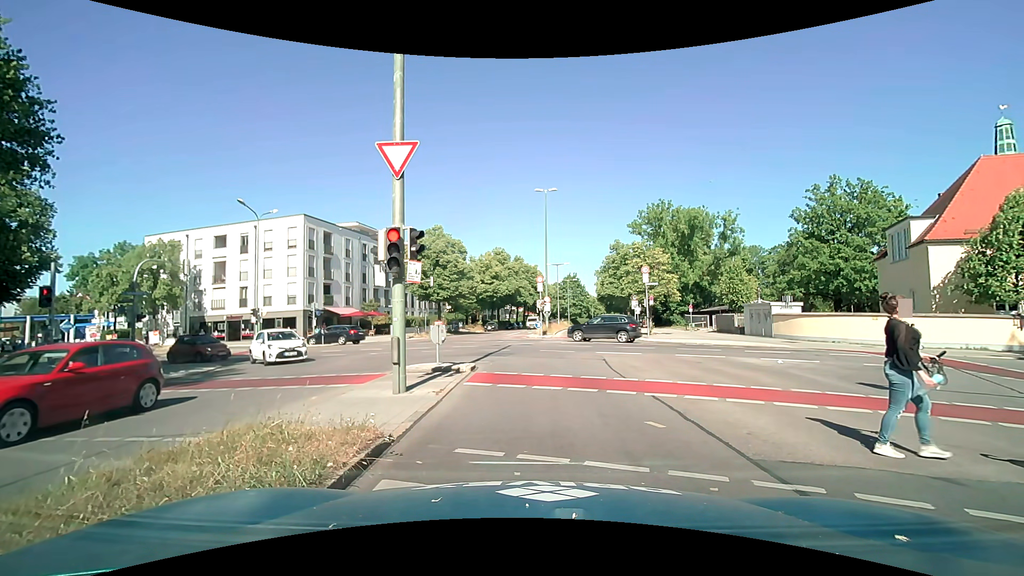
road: secondary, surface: asphalt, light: Day
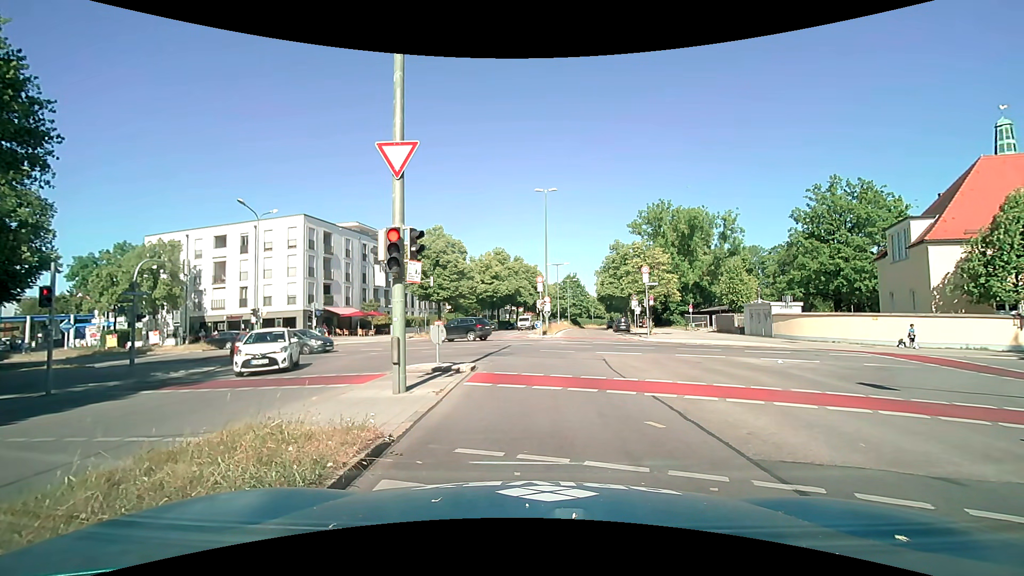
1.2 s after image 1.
(0.0, 0.0) m; 0°
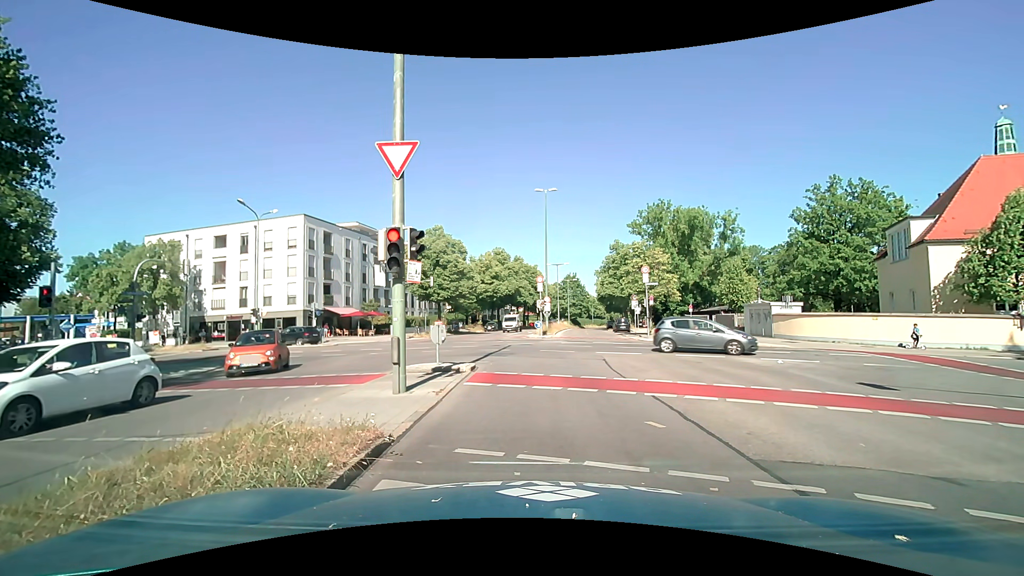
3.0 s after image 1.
(0.0, 0.0) m; 0°
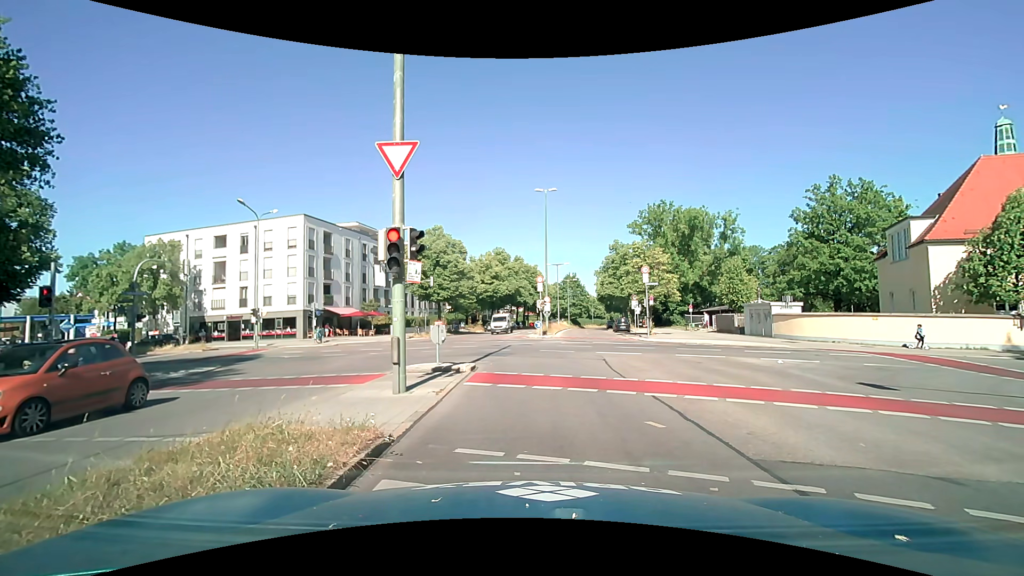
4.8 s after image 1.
(0.0, 0.0) m; 0°
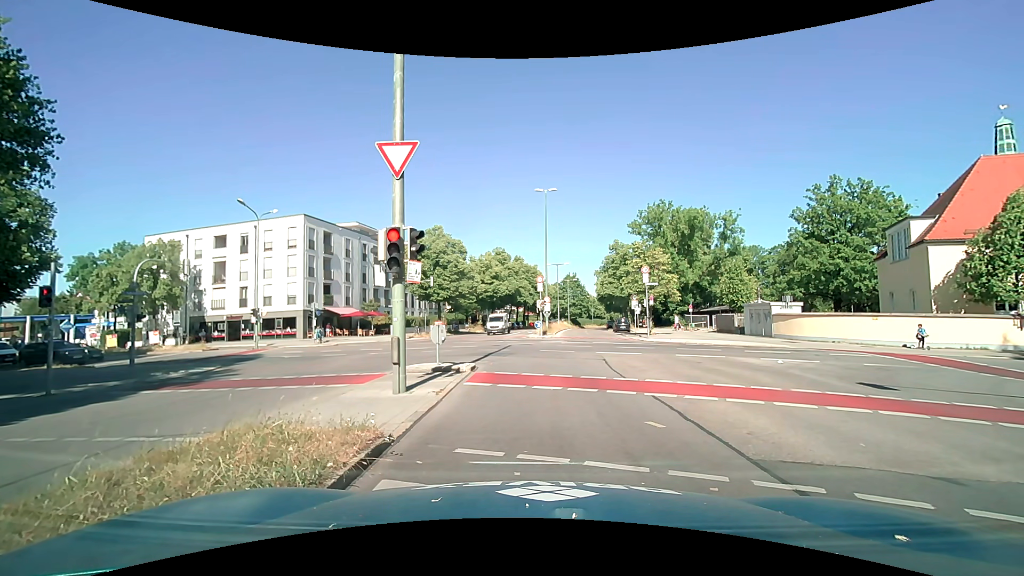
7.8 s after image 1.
(0.0, 0.0) m; 0°
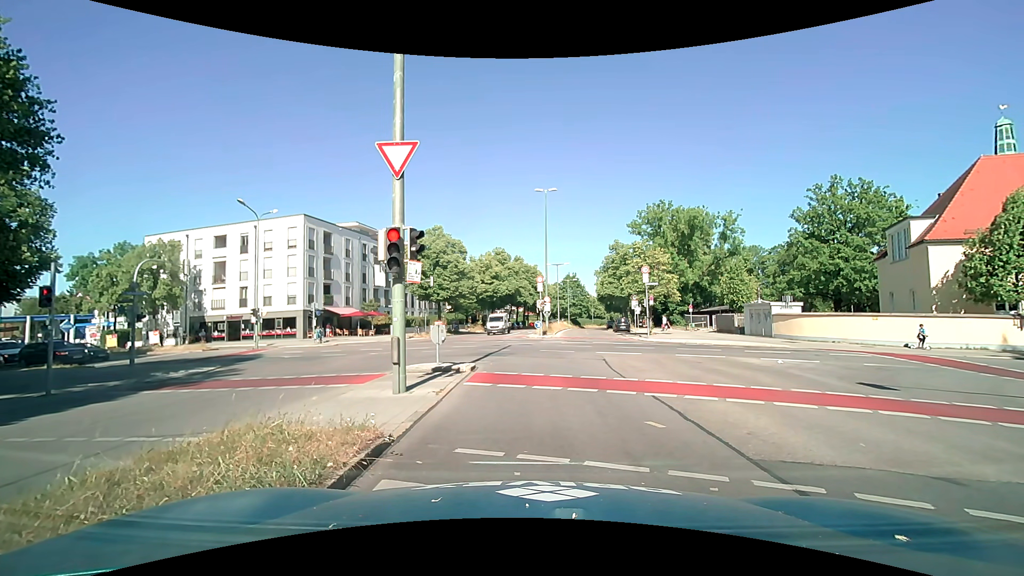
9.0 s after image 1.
(0.0, 0.0) m; 0°
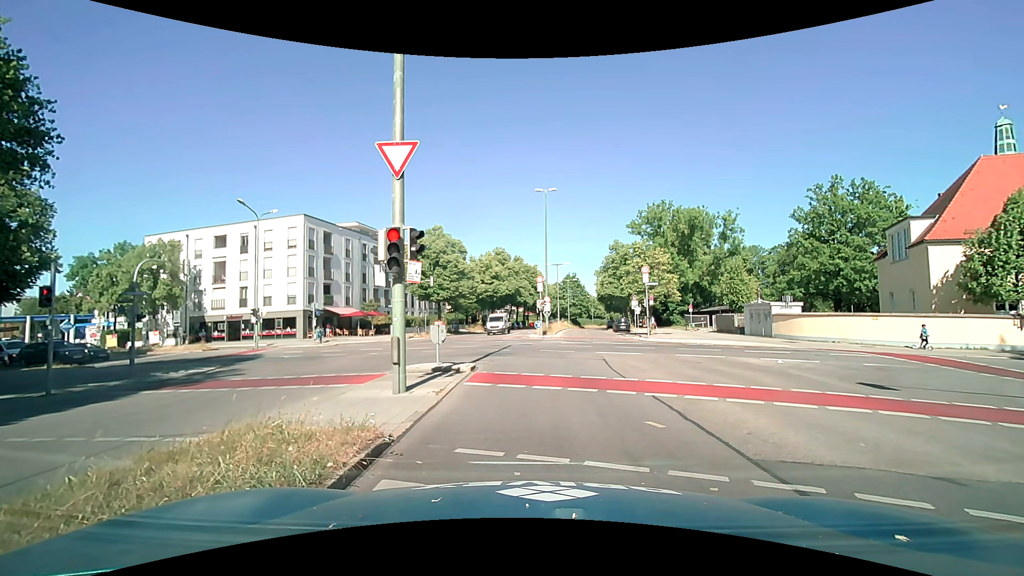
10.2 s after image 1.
(0.0, 0.0) m; 0°
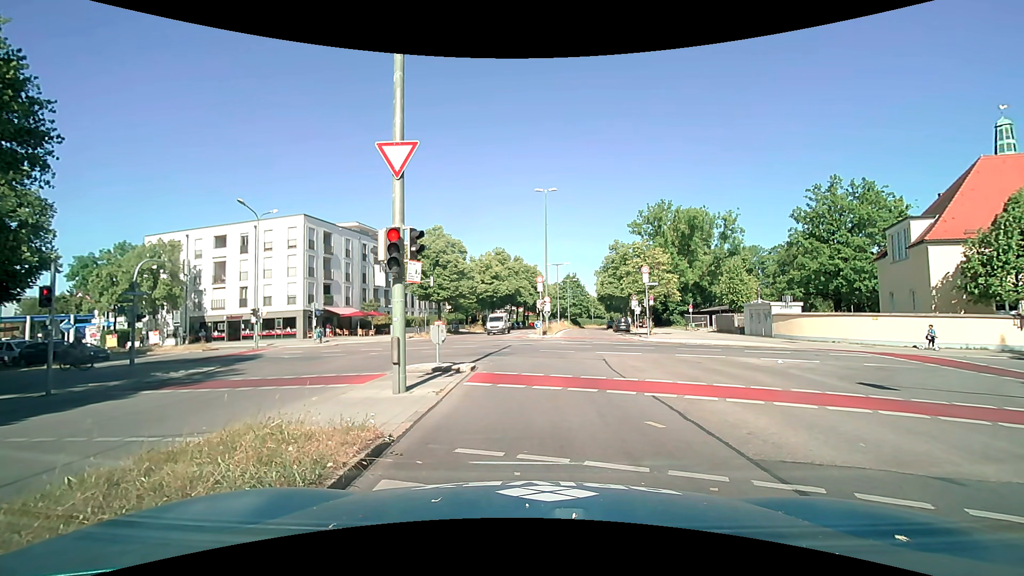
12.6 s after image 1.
(0.0, 0.0) m; 0°
(0, +10) (0, +20) (-1, +30) (-7, +38) (-16, +42) (-26, +45) (-35, +48) (-45, +51) (-54, +54) (-64, +57) m
